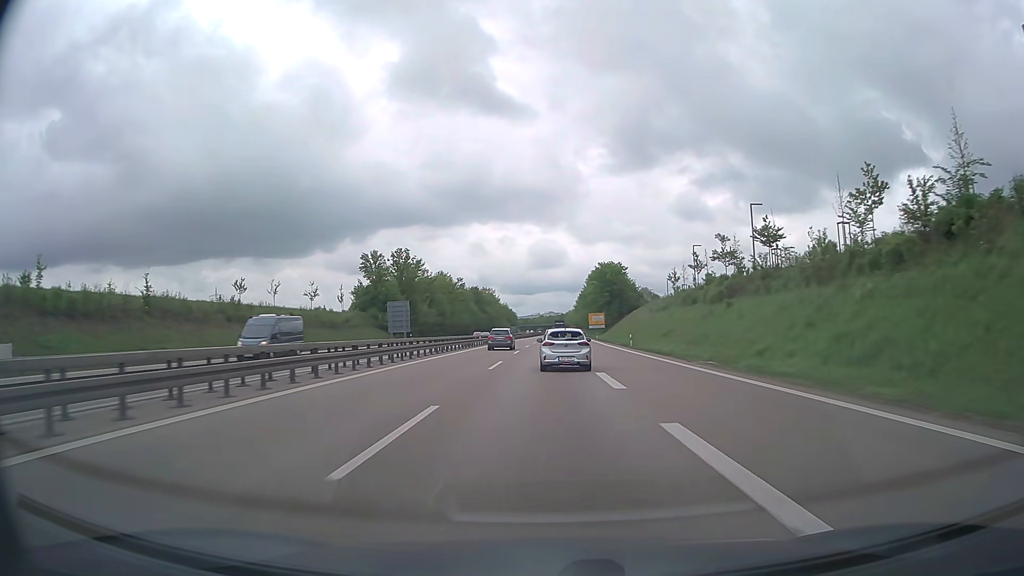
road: trunk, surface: asphalt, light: Day
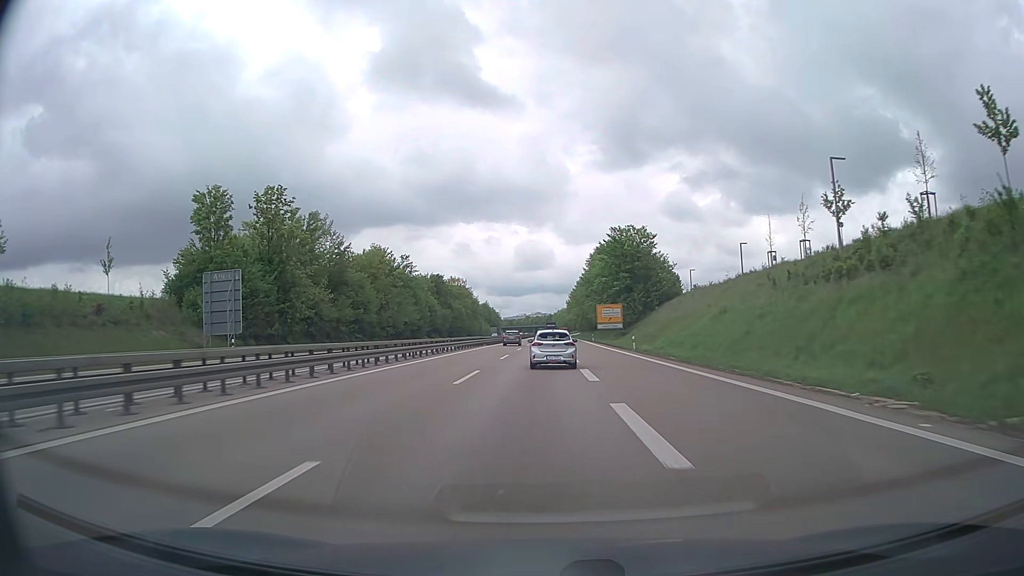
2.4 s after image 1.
(+0.7, +57.1) m; +1°
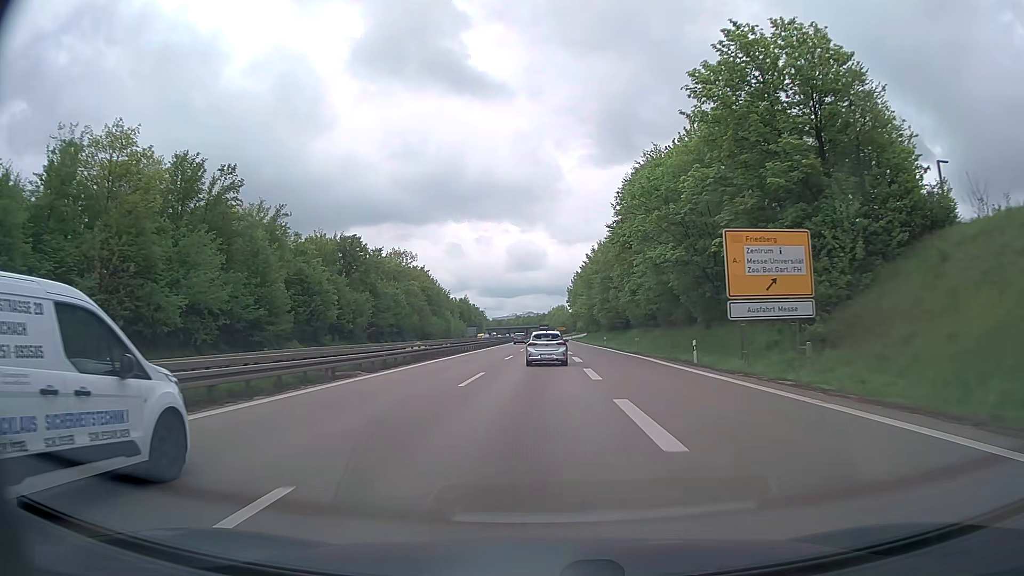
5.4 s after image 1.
(+0.3, +71.4) m; +1°
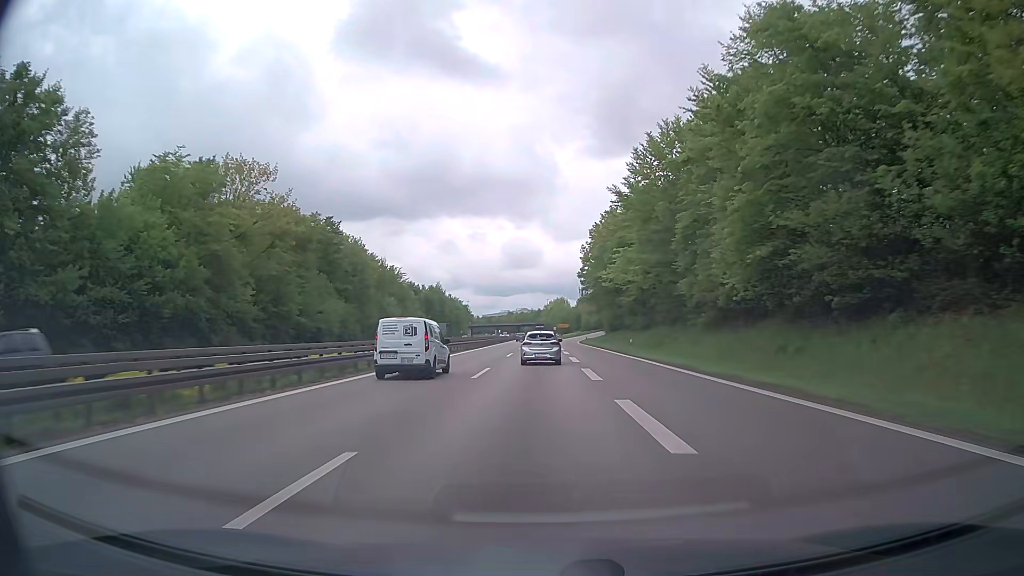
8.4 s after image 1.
(+0.2, +72.4) m; 0°
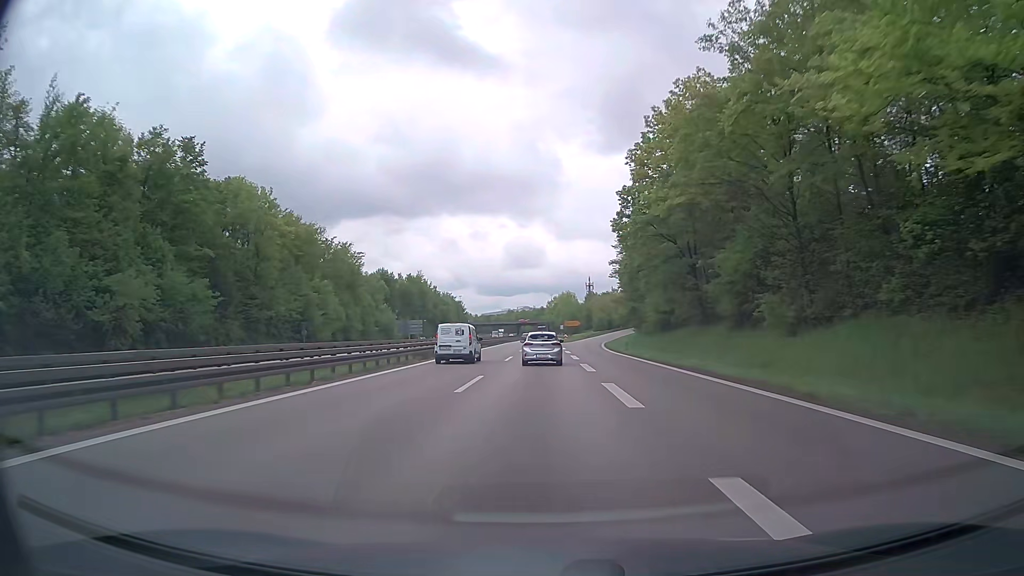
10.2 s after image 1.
(-0.1, +43.4) m; 0°
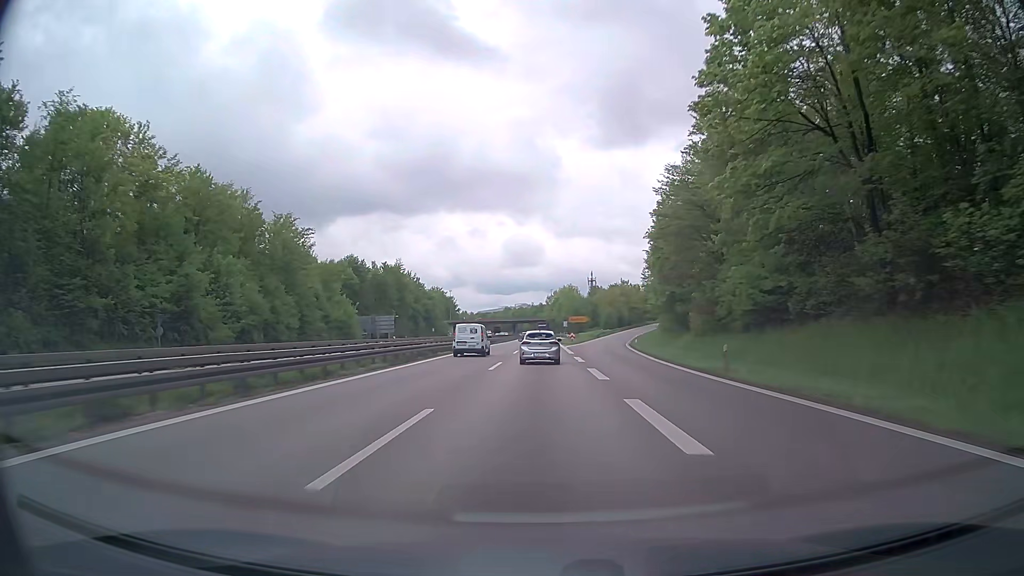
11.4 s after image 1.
(+0.1, +28.8) m; +1°
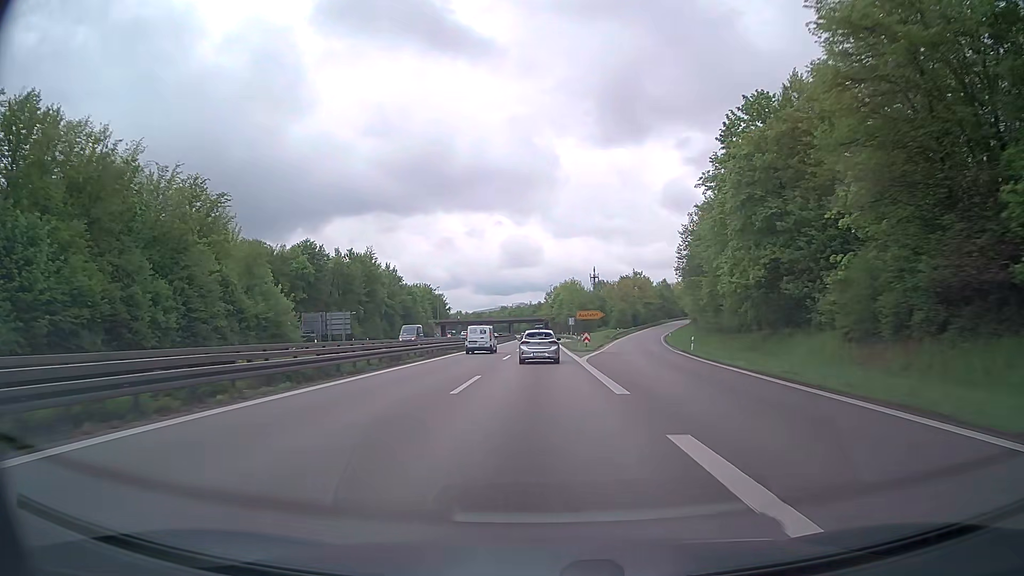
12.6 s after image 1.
(-0.2, +28.7) m; 0°
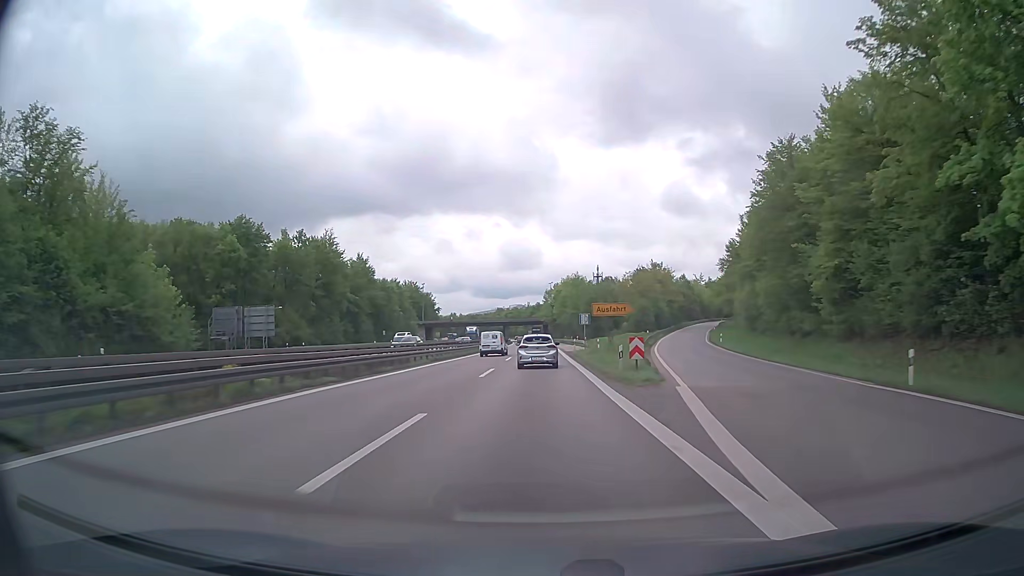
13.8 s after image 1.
(0.0, +28.6) m; 0°
(0, +10) (0, +20) (0, +30) (0, +40) (0, +50) (0, +60) (0, +70) (0, +80) (0, +90) (0, +100) m
